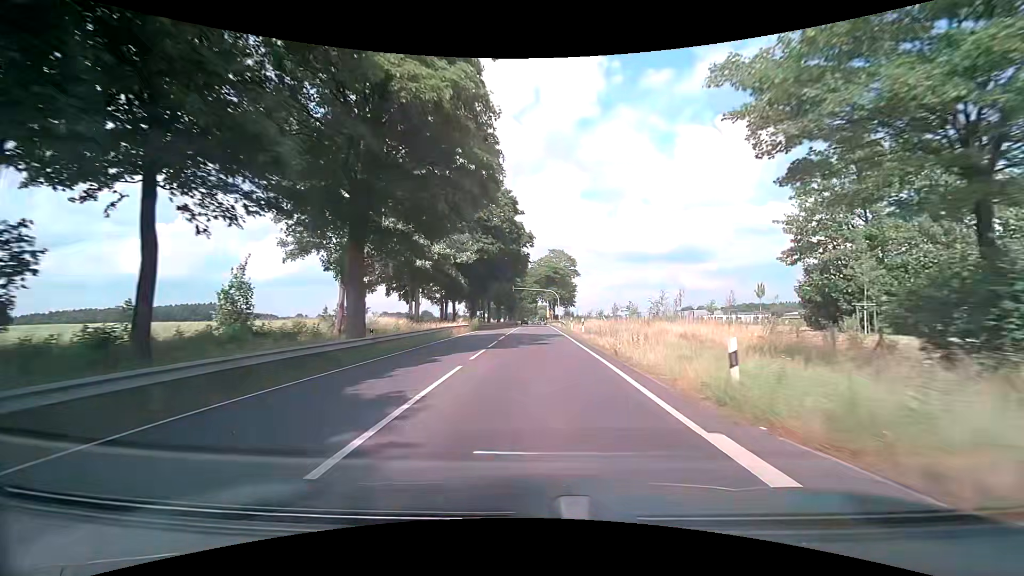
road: primary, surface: asphalt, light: Day
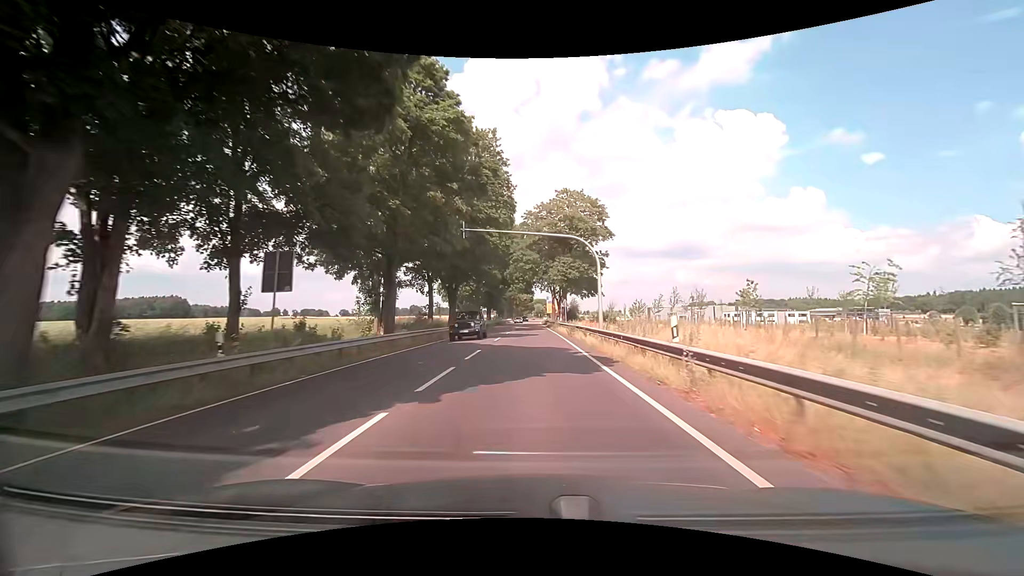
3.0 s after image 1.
(-0.1, +54.0) m; 0°
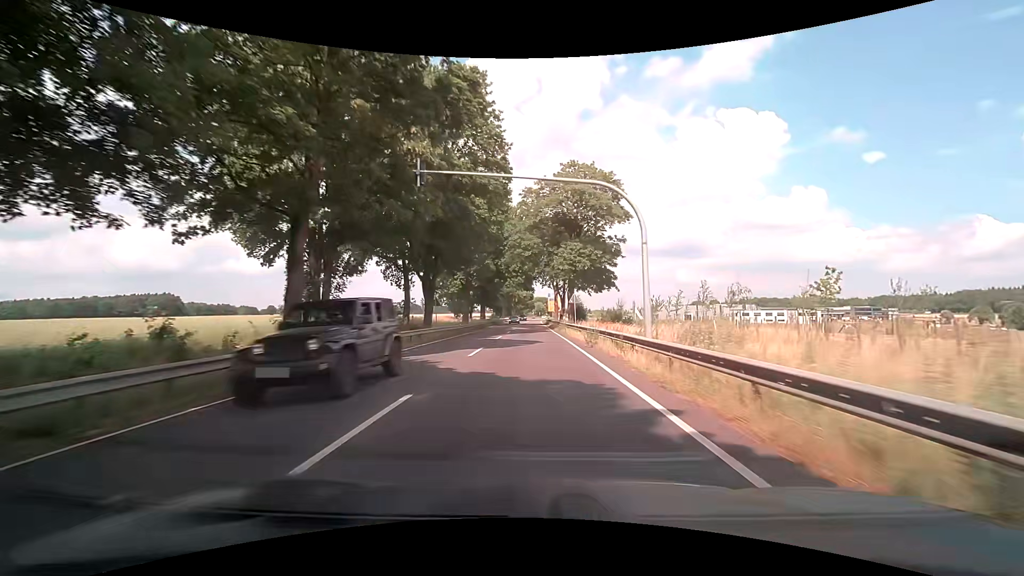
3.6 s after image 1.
(0.0, +11.0) m; 0°
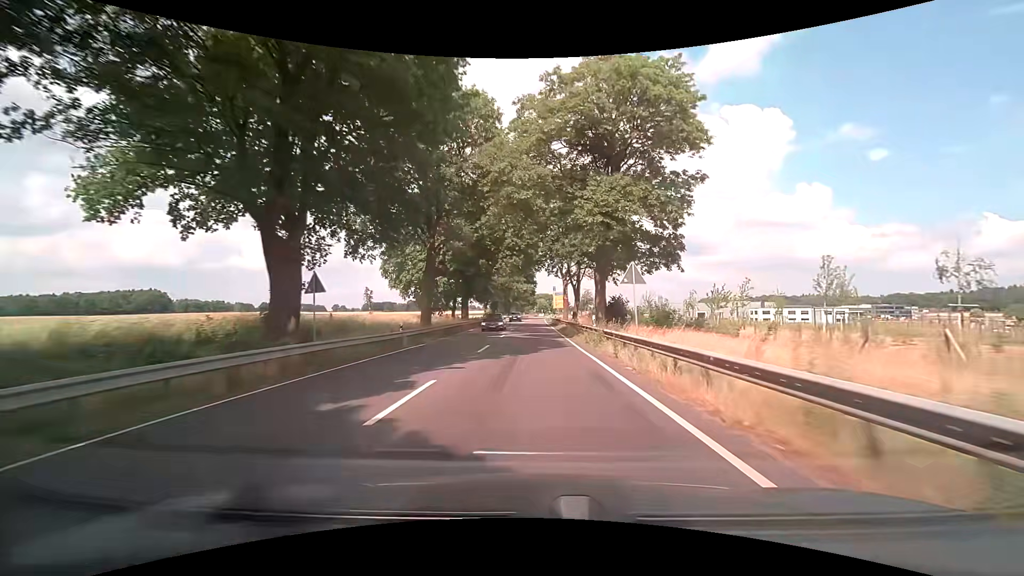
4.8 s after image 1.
(-0.1, +22.3) m; 0°
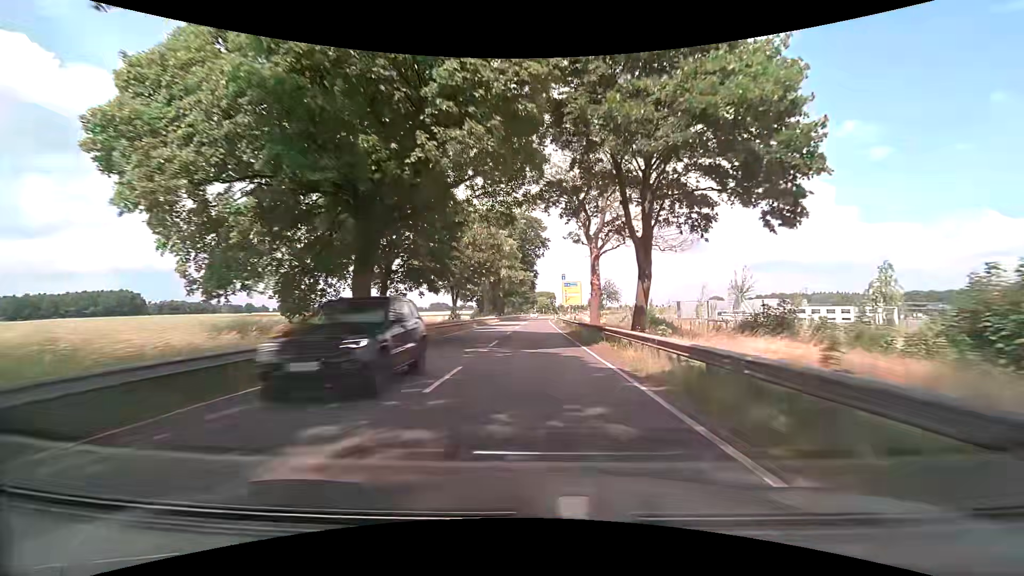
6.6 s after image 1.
(-0.1, +33.9) m; 0°
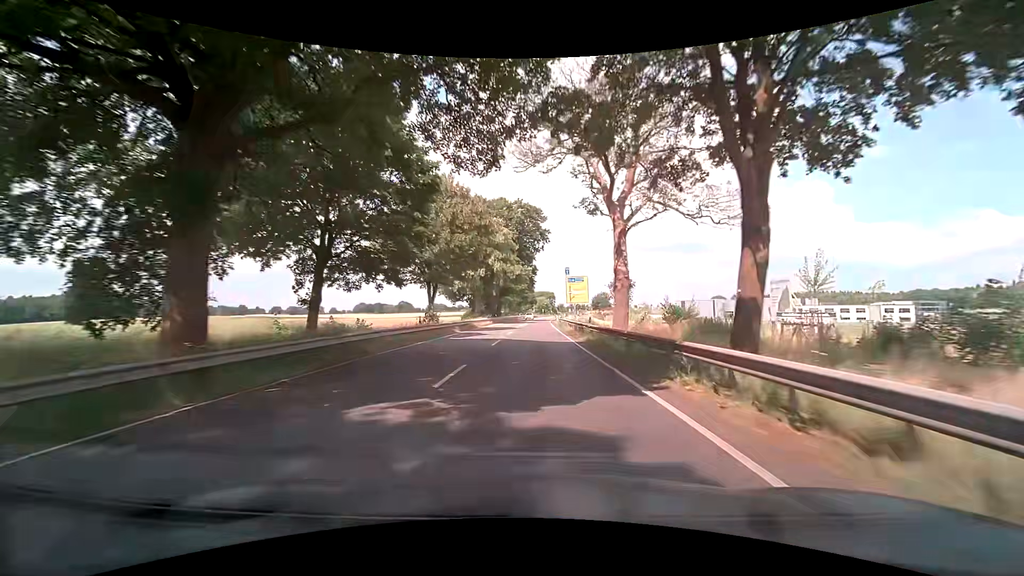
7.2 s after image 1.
(0.0, +11.2) m; 0°
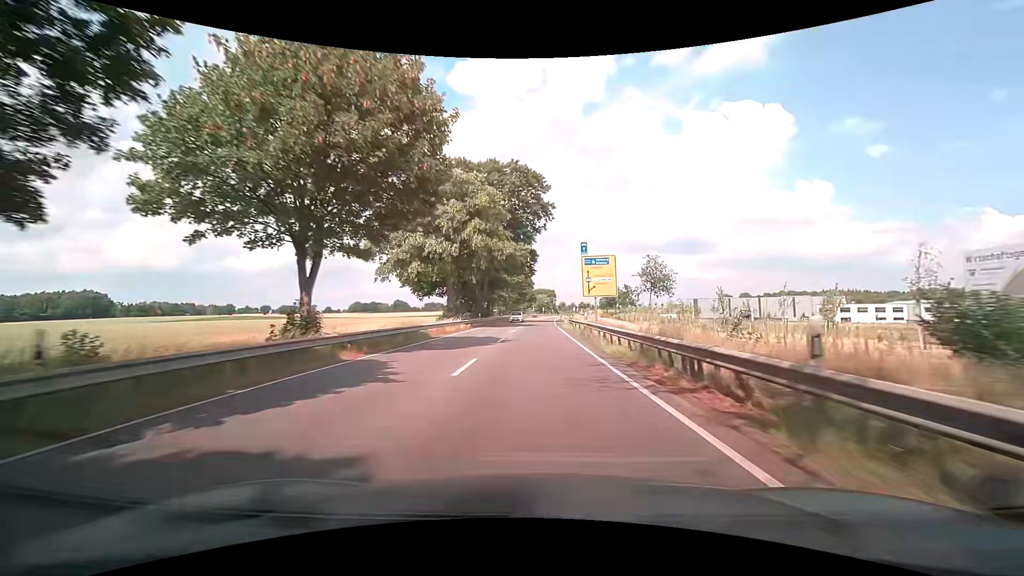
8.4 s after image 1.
(+0.1, +22.3) m; 0°
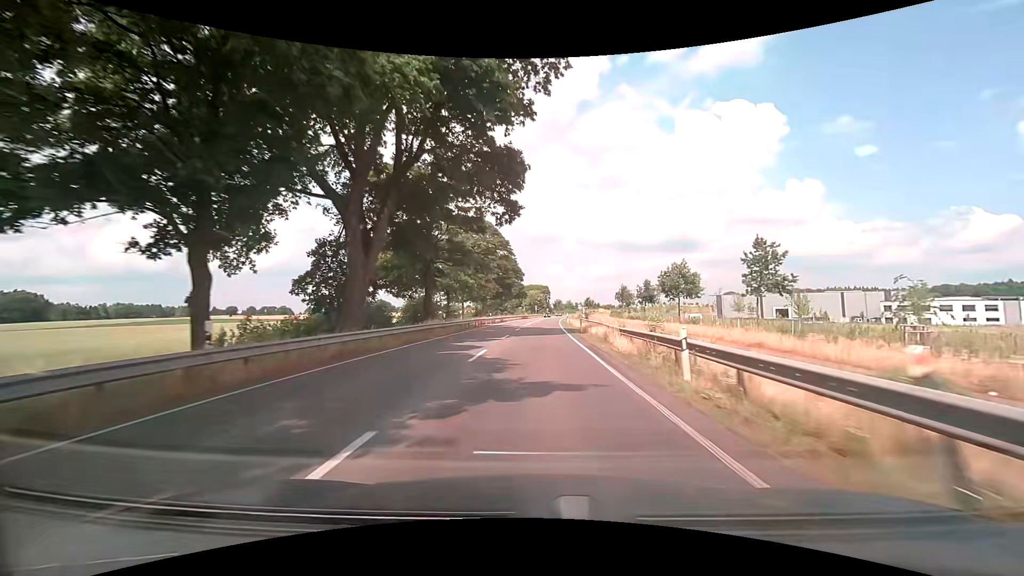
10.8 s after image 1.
(+0.5, +44.7) m; +1°
(0, +10) (0, +20) (0, +30) (0, +40) (+1, +50) (+1, +60) (+2, +70) (+2, +80) (+3, +90) (+3, +100) m
